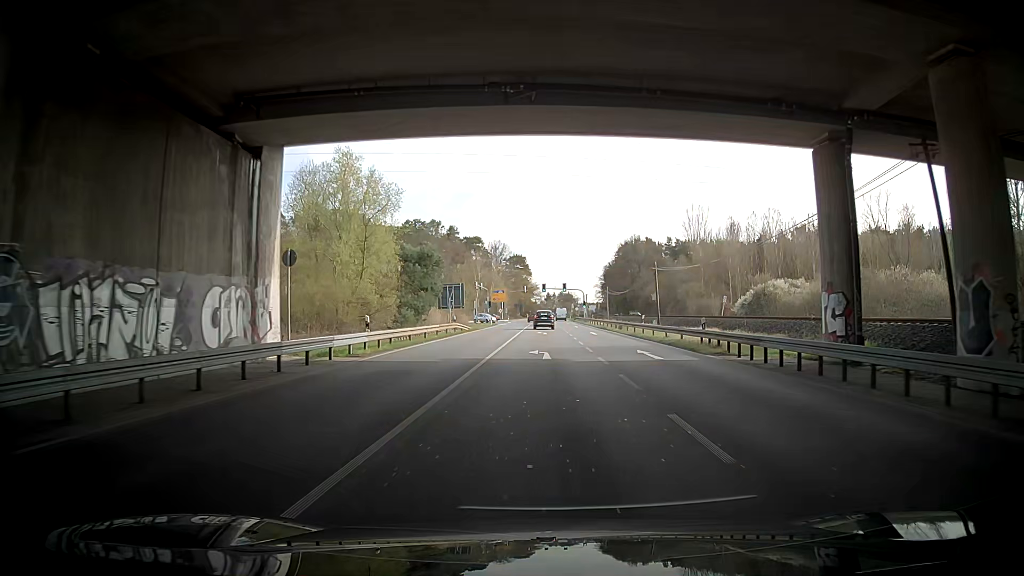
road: primary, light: Day
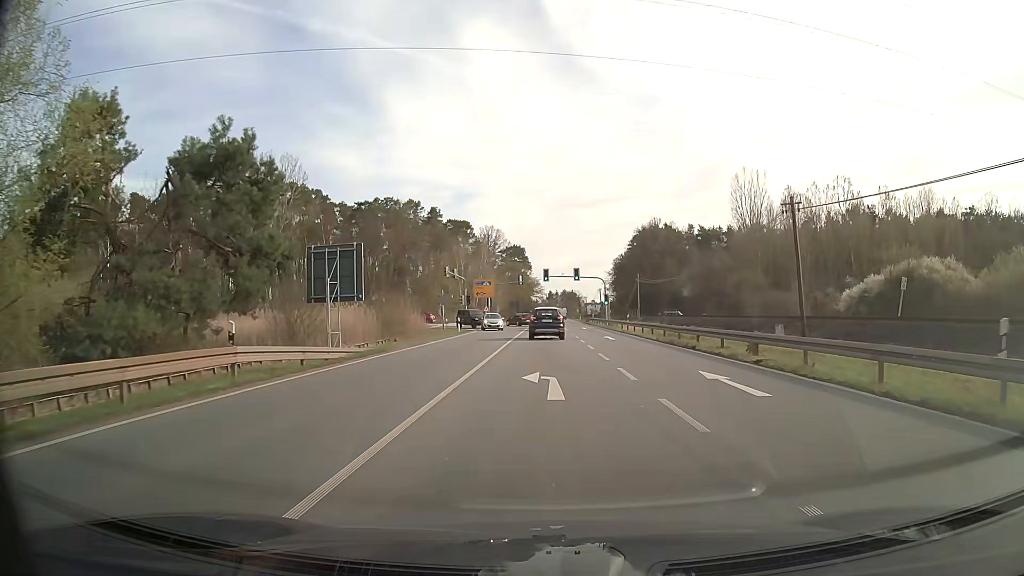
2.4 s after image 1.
(-0.1, +34.5) m; -1°
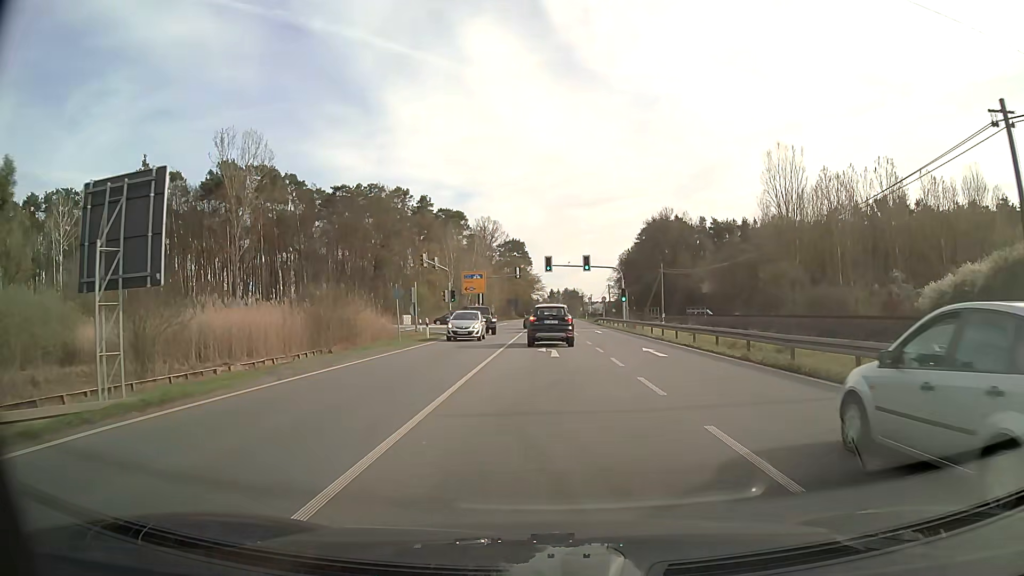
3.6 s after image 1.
(0.0, +14.6) m; 0°
(0, +10) (0, +20) (0, +30) (0, +40) (0, +50) (-1, +60) (-6, +68) (-16, +72) (-25, +72) (-35, +71) m
